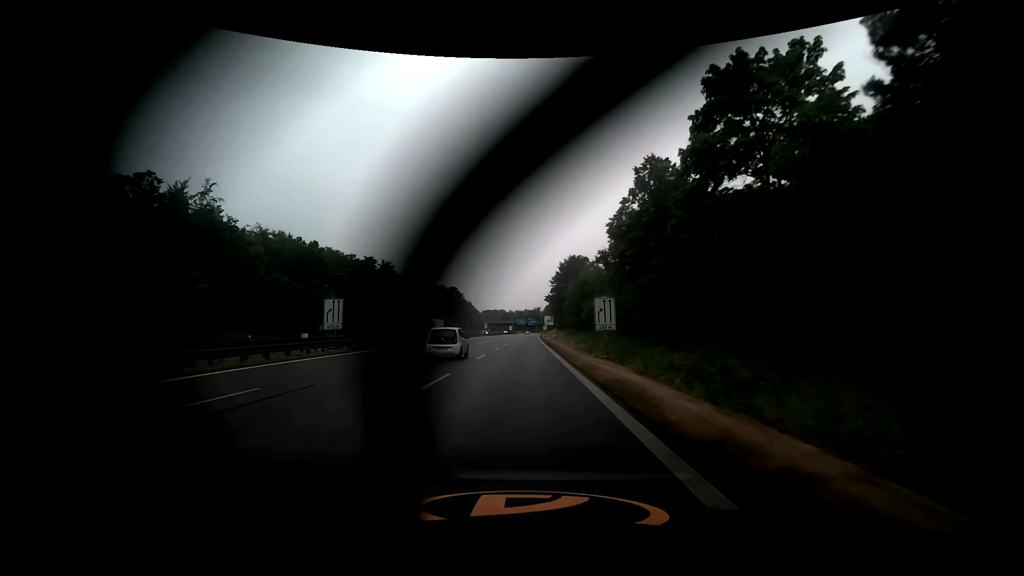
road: trunk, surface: asphalt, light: Day
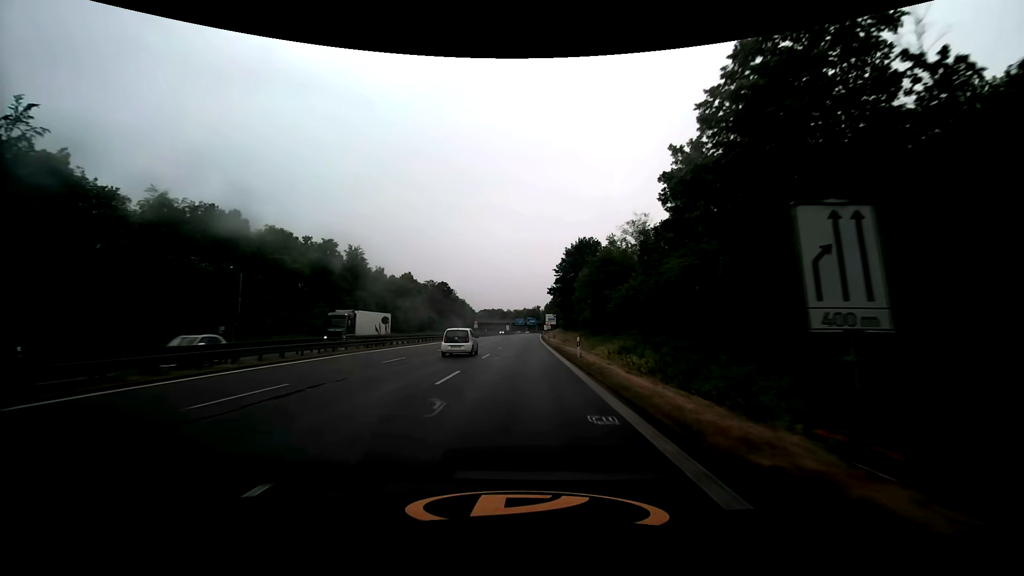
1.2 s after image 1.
(0.0, +23.0) m; 0°
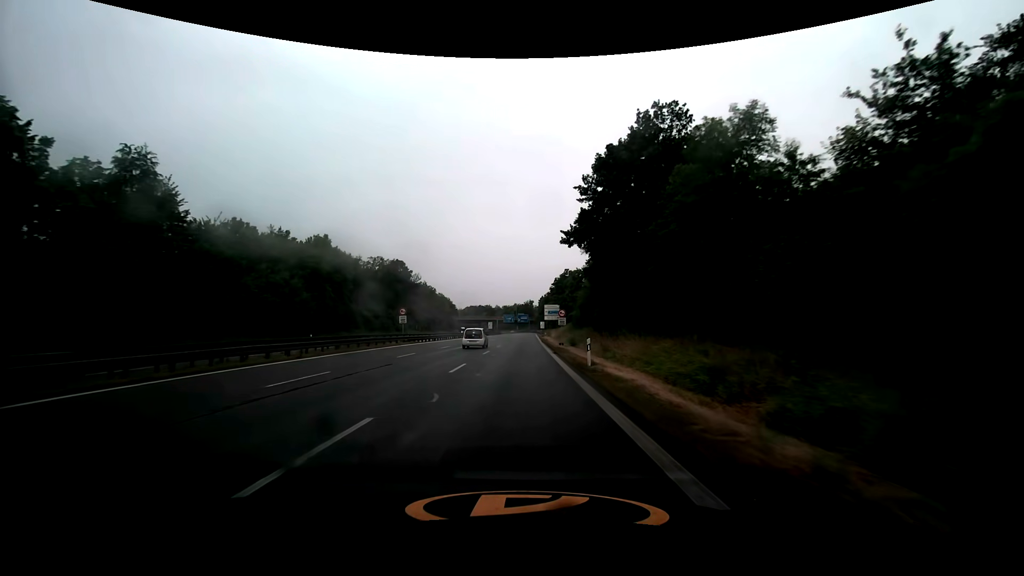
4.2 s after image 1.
(+0.5, +57.2) m; +1°
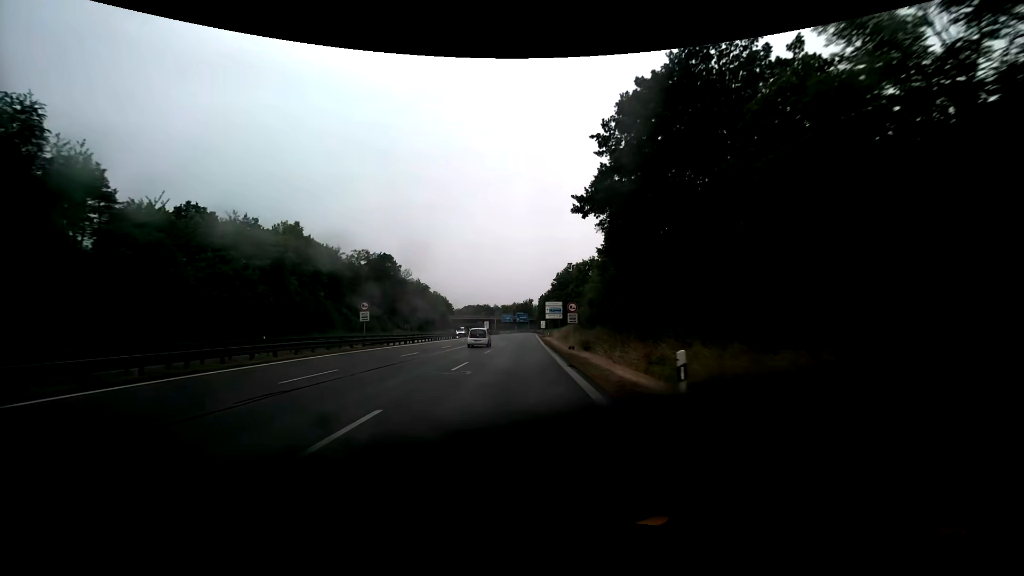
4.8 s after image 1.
(0.0, +11.4) m; 0°
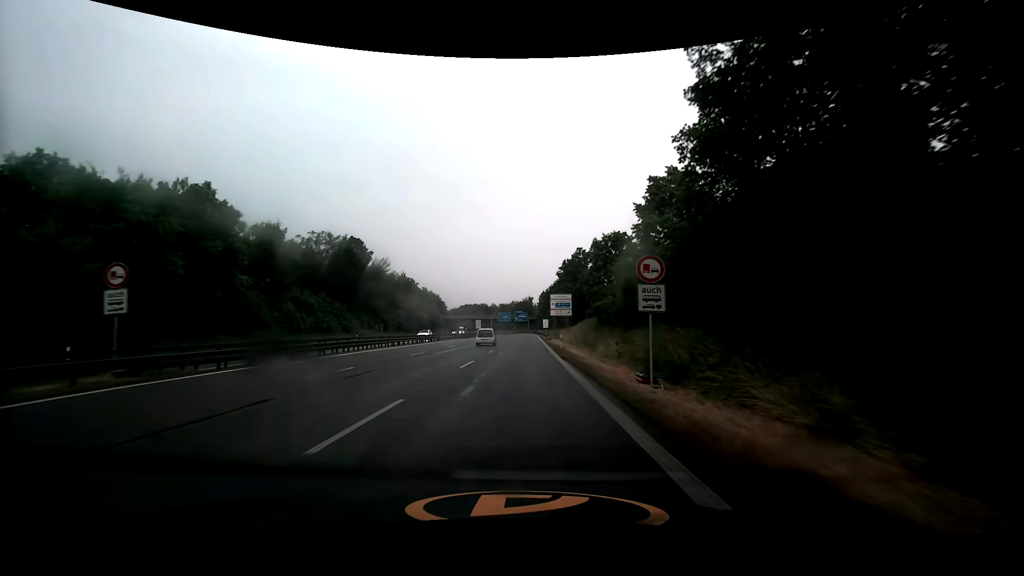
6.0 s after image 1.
(0.0, +22.9) m; 0°
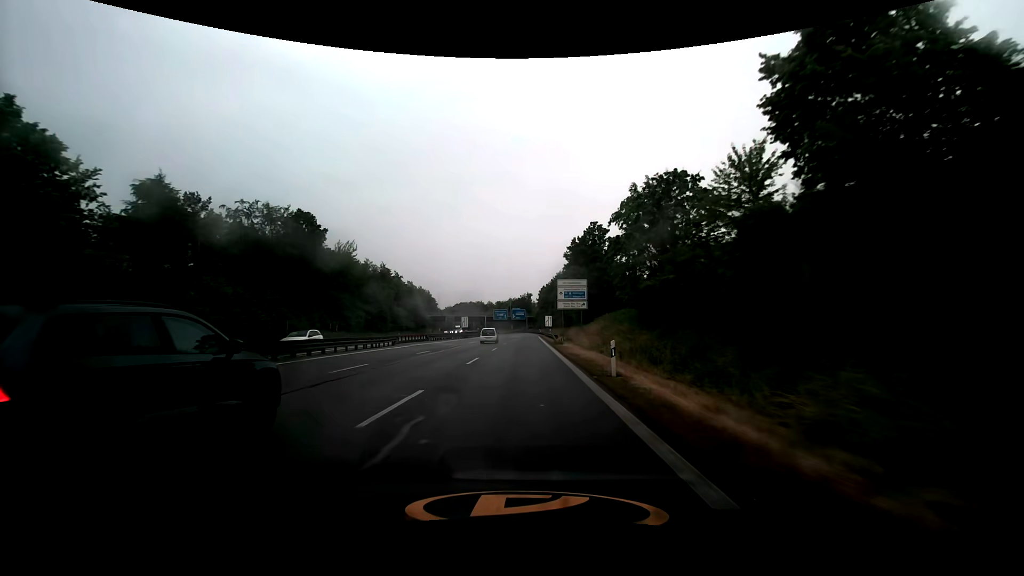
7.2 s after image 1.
(+0.1, +22.8) m; 0°
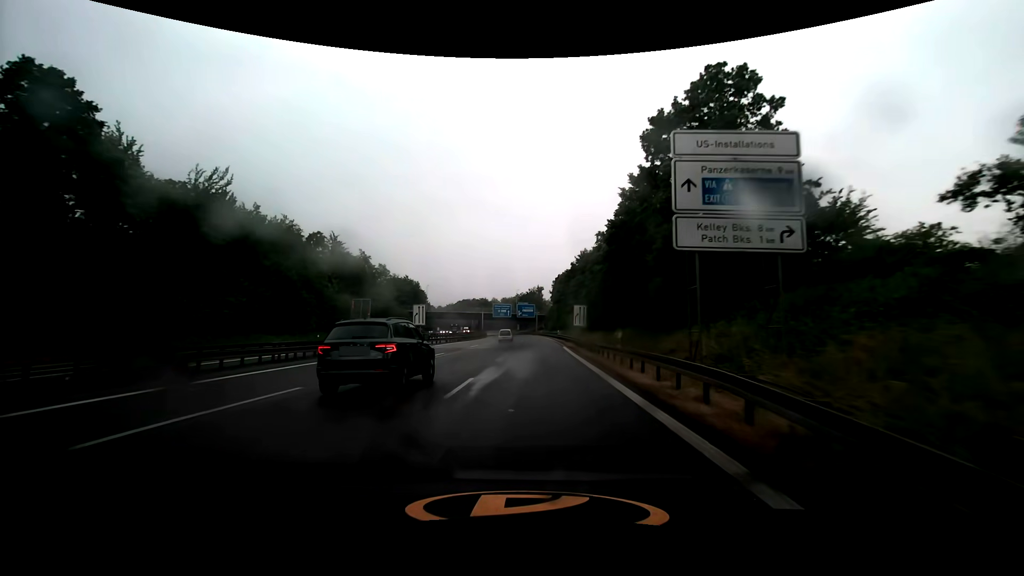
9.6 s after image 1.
(-0.2, +45.3) m; -1°
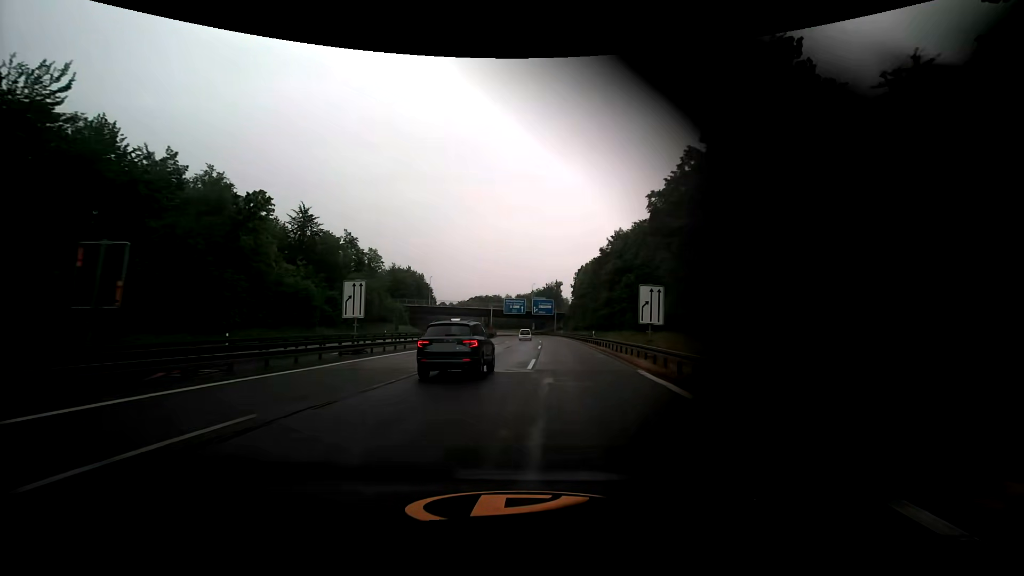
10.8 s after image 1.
(-0.4, +22.6) m; -2°
(0, +10) (0, +20) (0, +30) (0, +40) (0, +50) (0, +60) (0, +70) (0, +80) (0, +90) (0, +100) m
